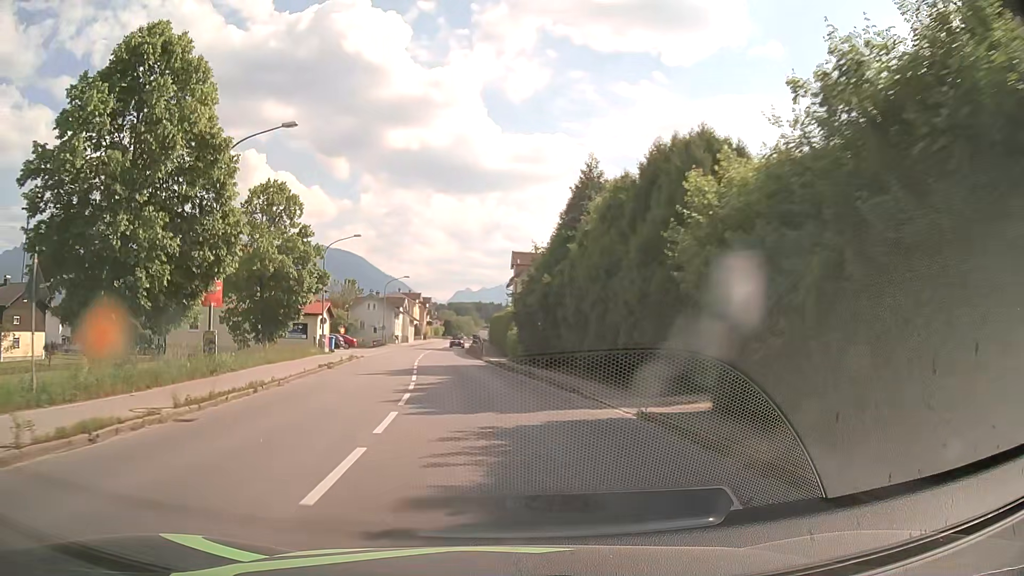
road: primary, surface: asphalt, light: Day
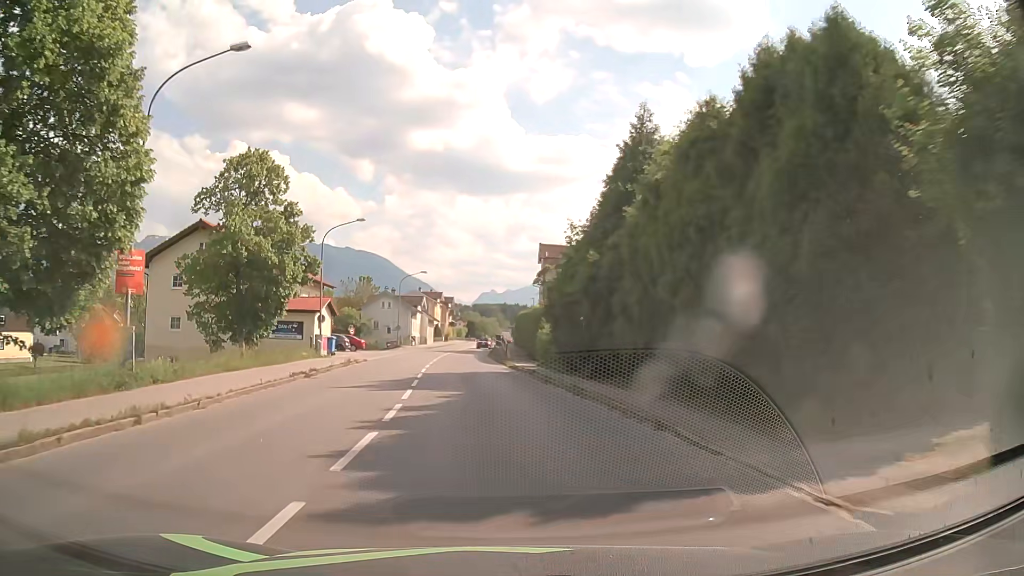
(-0.1, +7.6) m; -2°
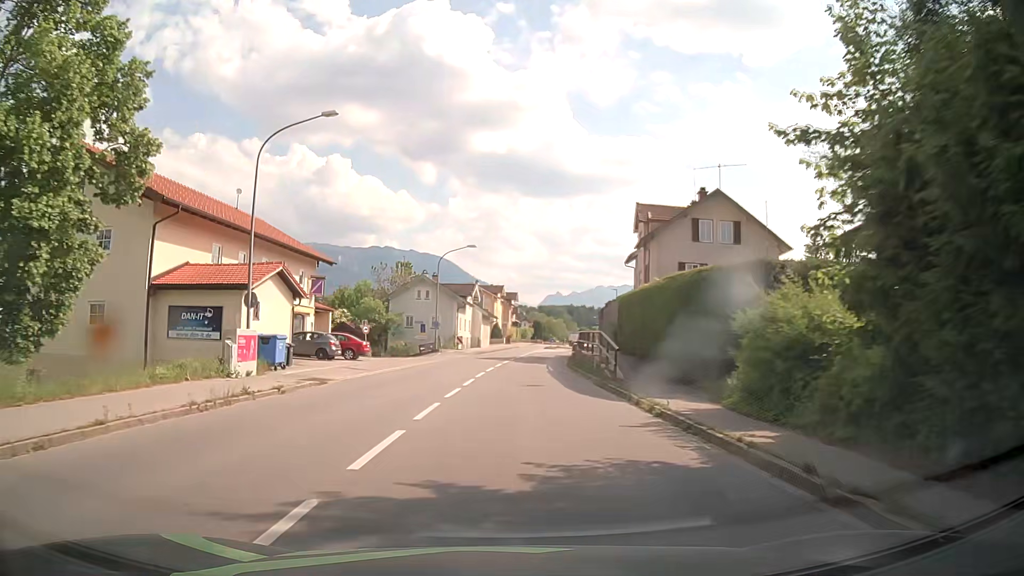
(-1.1, +22.7) m; -5°
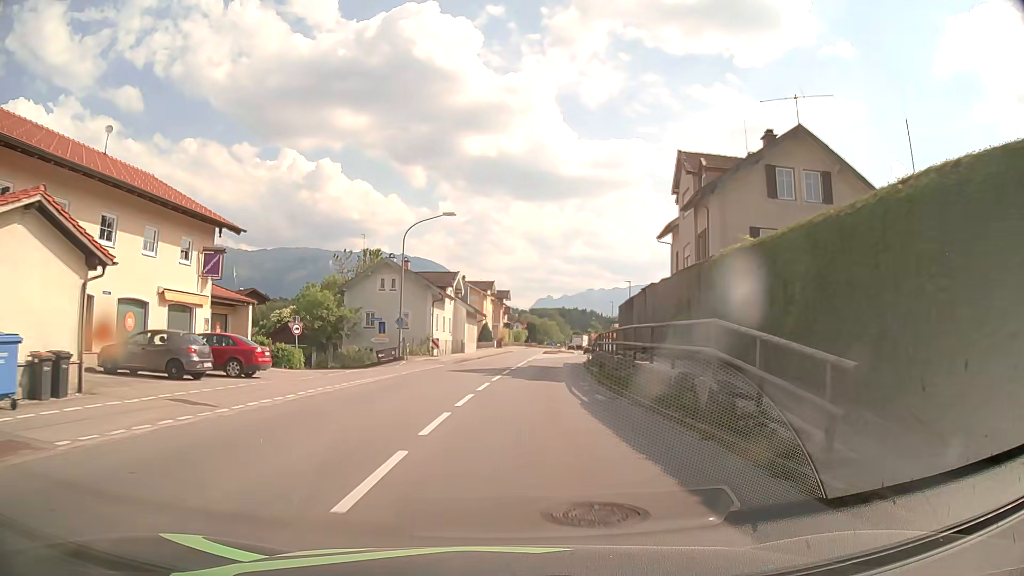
(0.0, +15.2) m; +1°
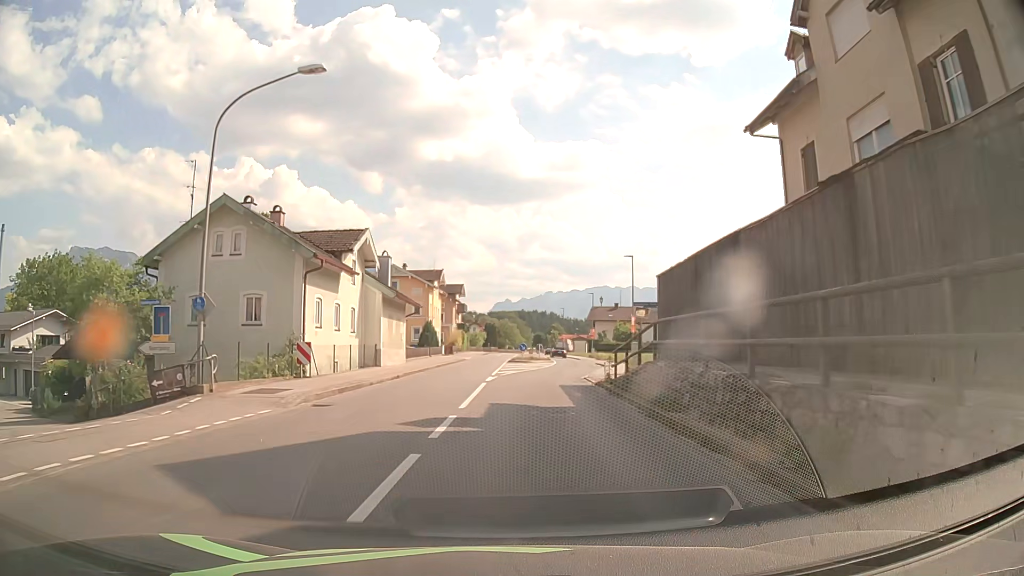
(+0.6, +22.7) m; +3°
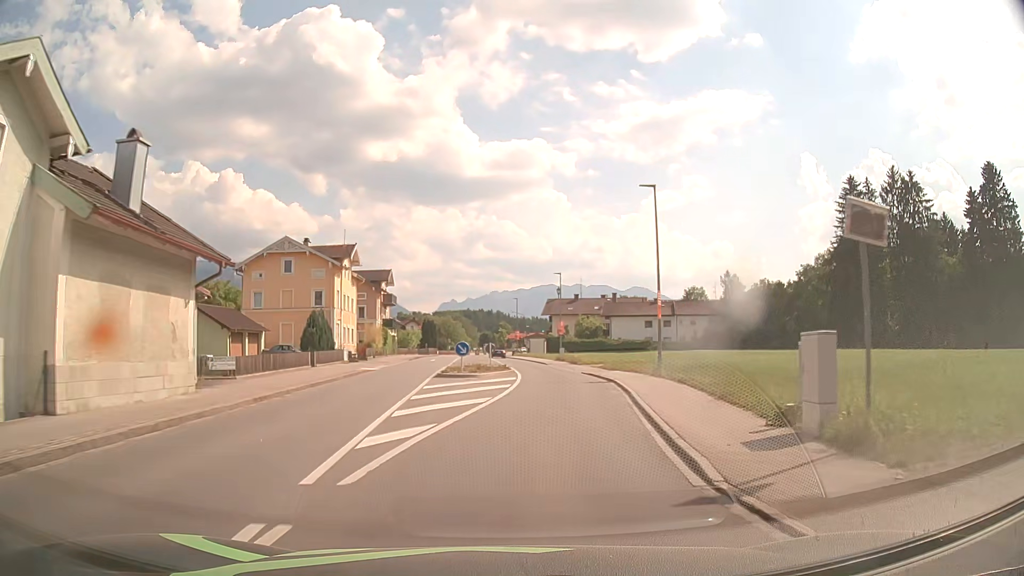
(+0.7, +22.7) m; +4°
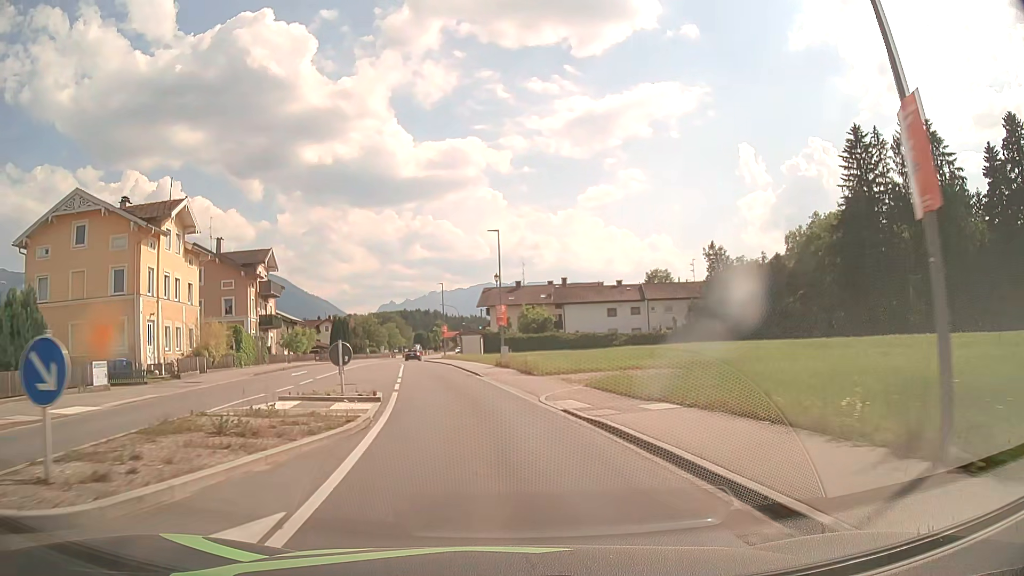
(+1.8, +22.8) m; +6°
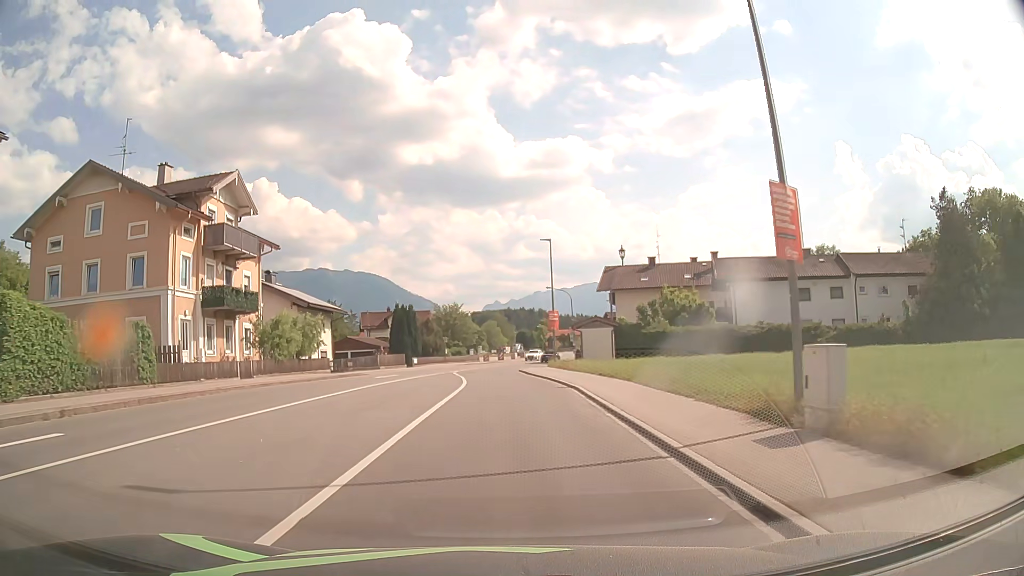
(-2.8, +30.2) m; -9°
(0, +10) (0, +20) (-1, +30) (-1, +40) (-1, +50) (0, +60) (+1, +70) (+3, +80) (+6, +89) (+9, +99) m
